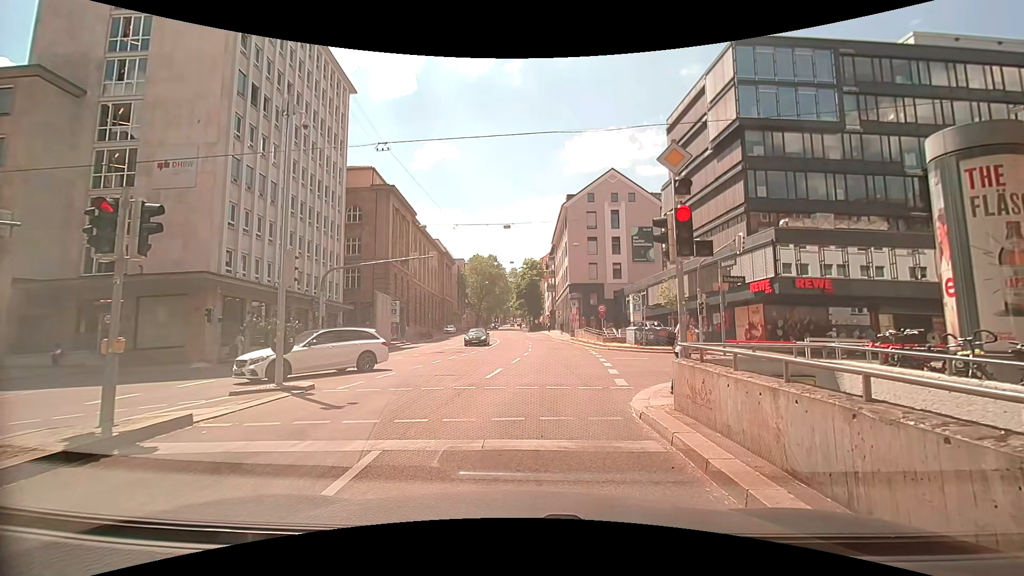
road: secondary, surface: asphalt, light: Day
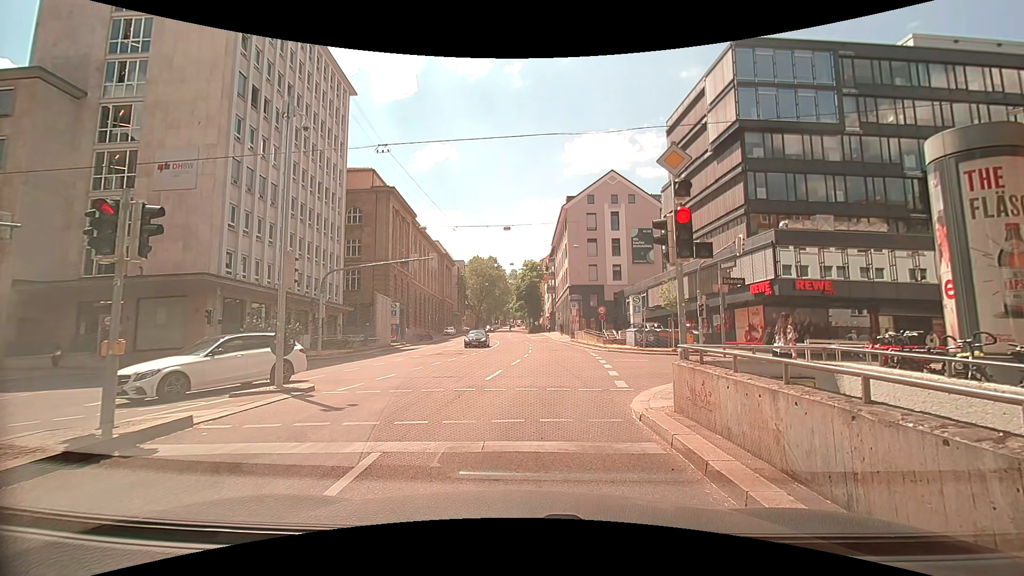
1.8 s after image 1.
(0.0, +0.1) m; 0°
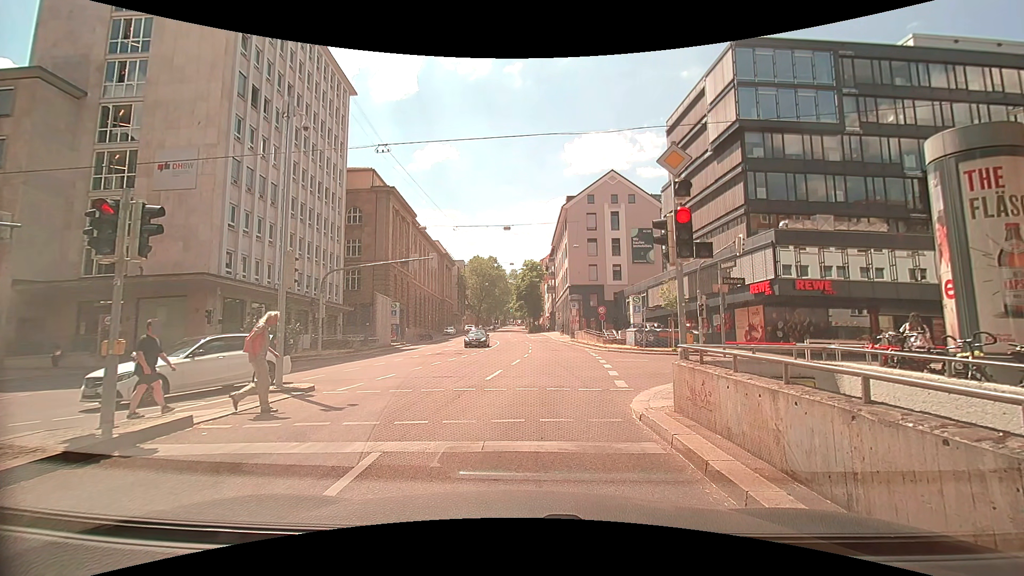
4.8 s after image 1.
(0.0, 0.0) m; 0°
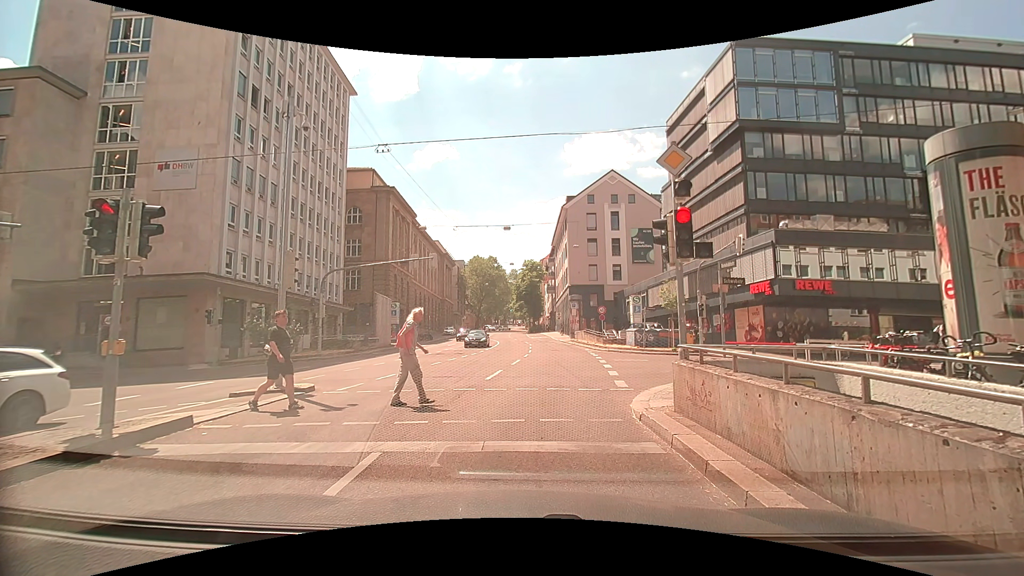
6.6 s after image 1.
(0.0, 0.0) m; 0°
